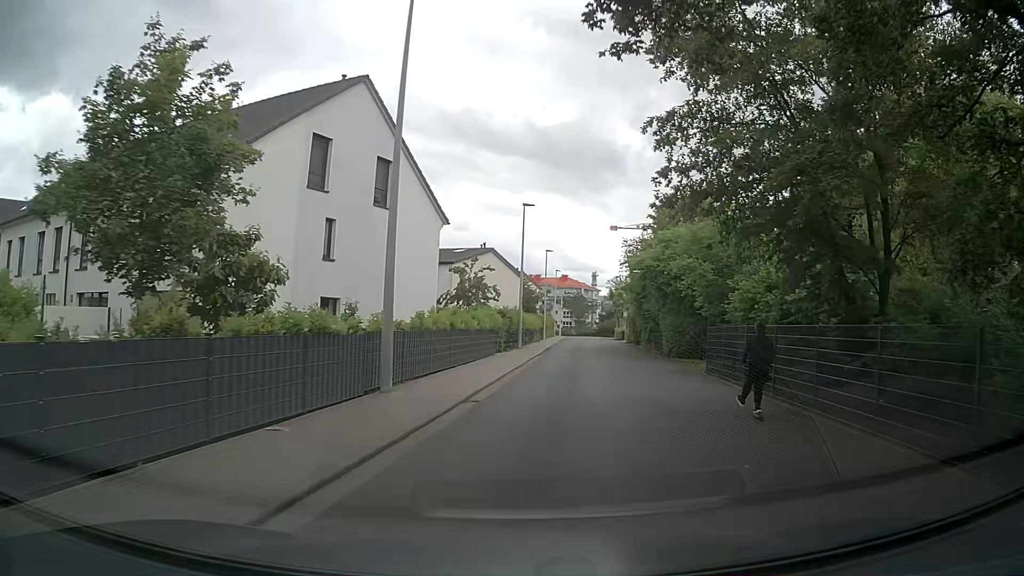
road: residential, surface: asphalt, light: Day
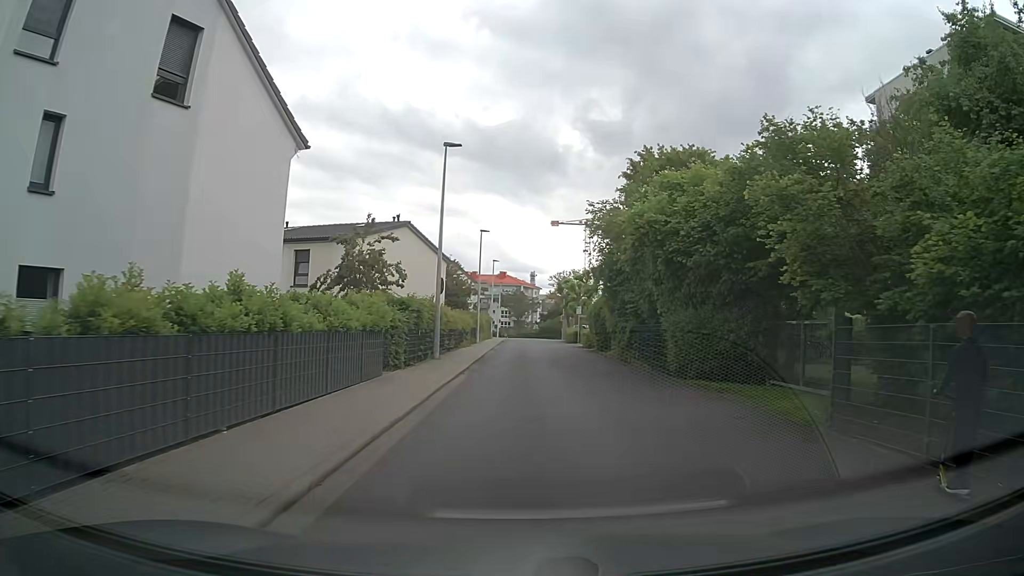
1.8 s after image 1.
(+0.7, +12.7) m; +7°
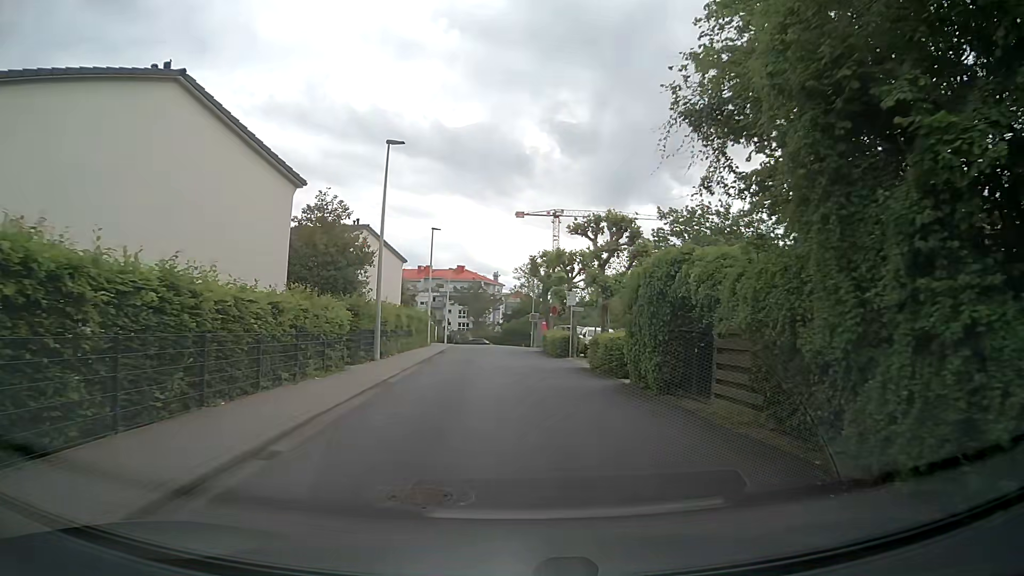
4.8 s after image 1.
(+0.2, +23.6) m; +2°
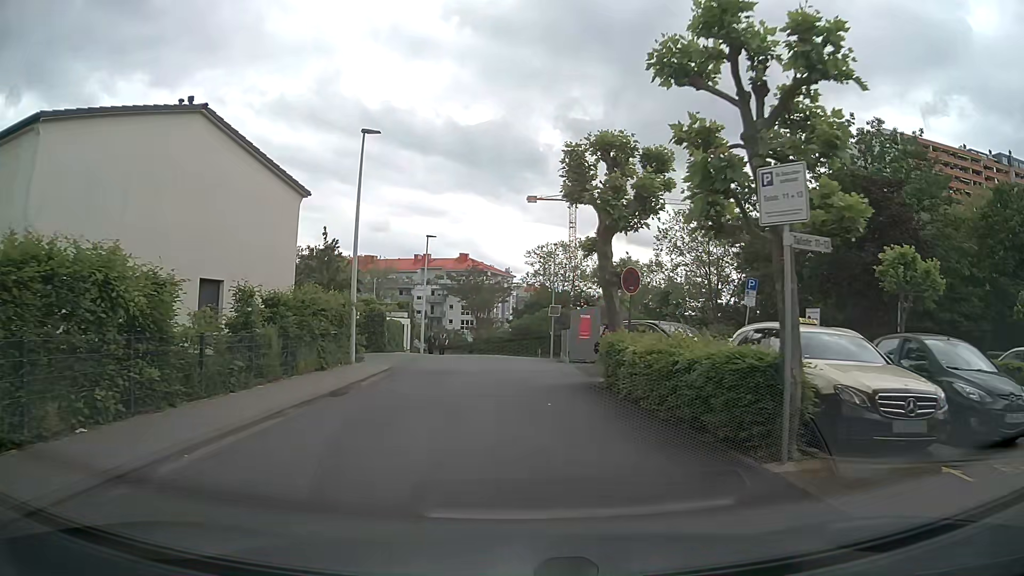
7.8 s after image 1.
(-0.3, +23.4) m; -2°
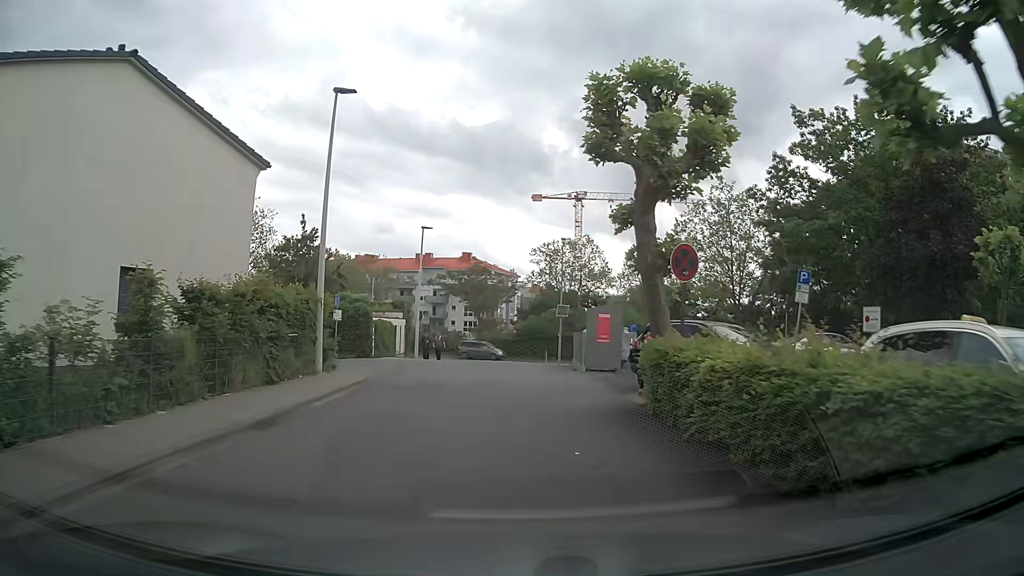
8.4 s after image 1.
(0.0, +4.4) m; 0°
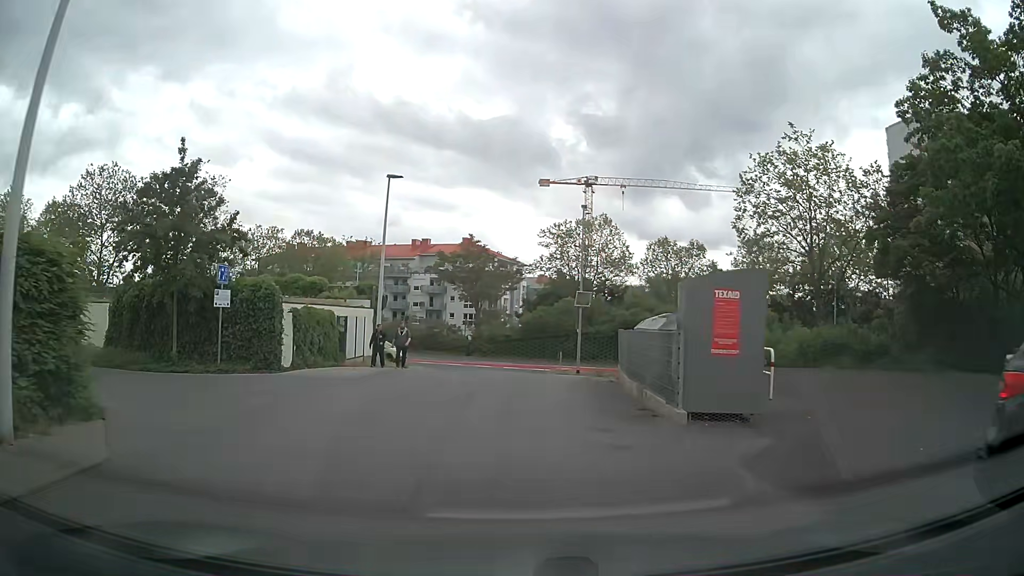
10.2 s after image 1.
(0.0, +12.4) m; -1°
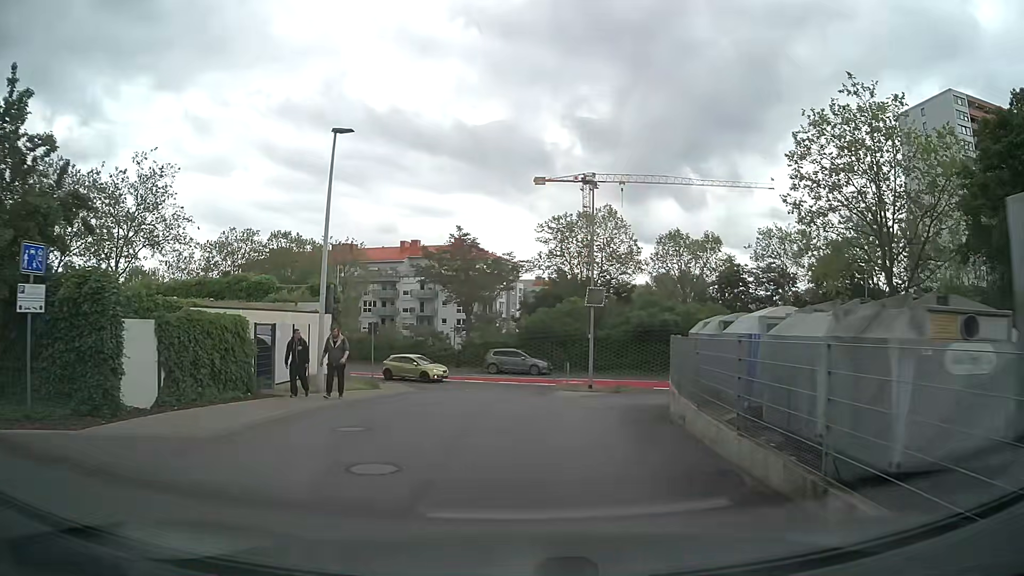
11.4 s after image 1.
(+0.1, +7.8) m; +1°
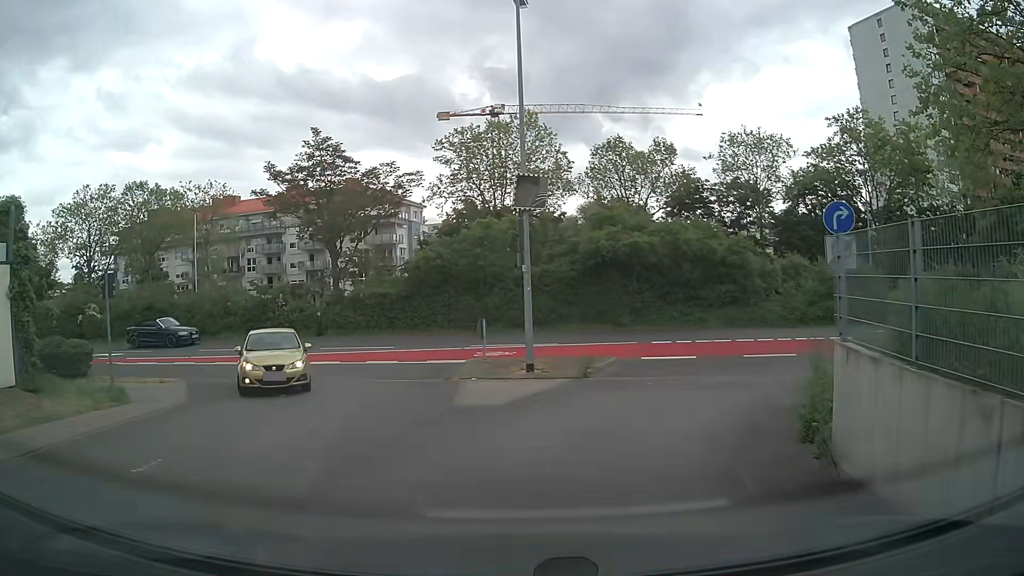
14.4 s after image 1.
(+0.9, +15.6) m; +9°
